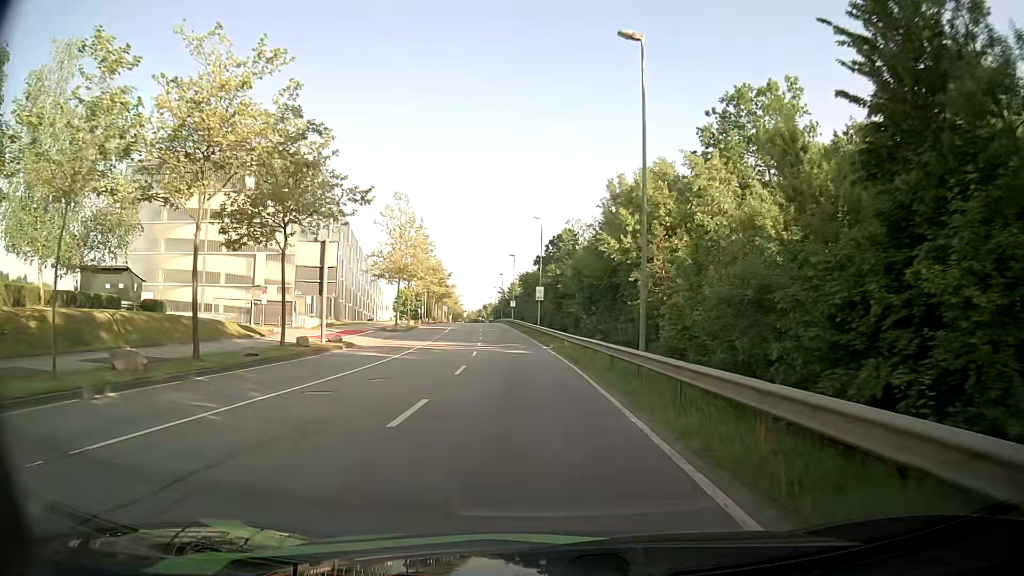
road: secondary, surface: asphalt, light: Day
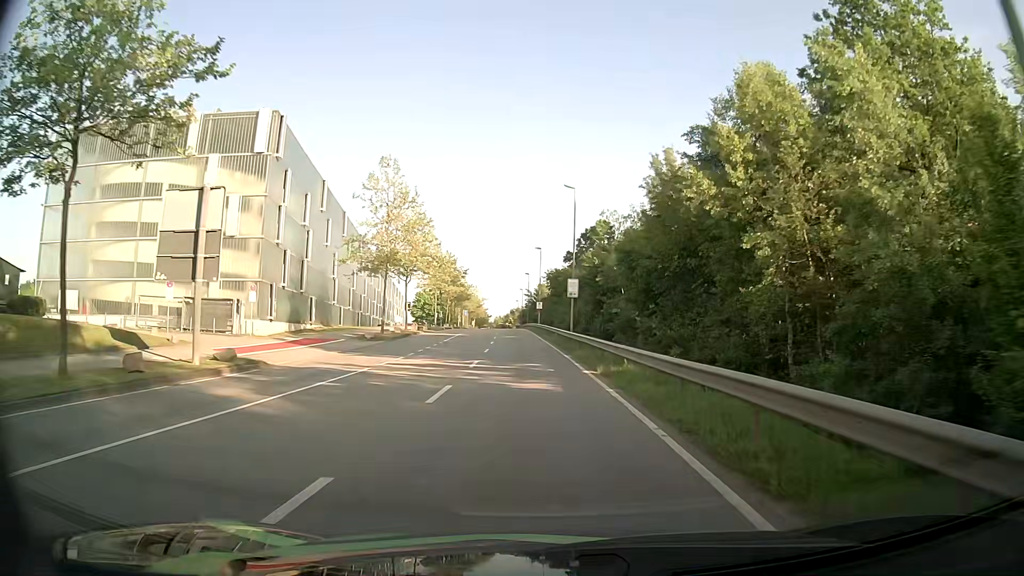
(-0.3, +15.4) m; -2°
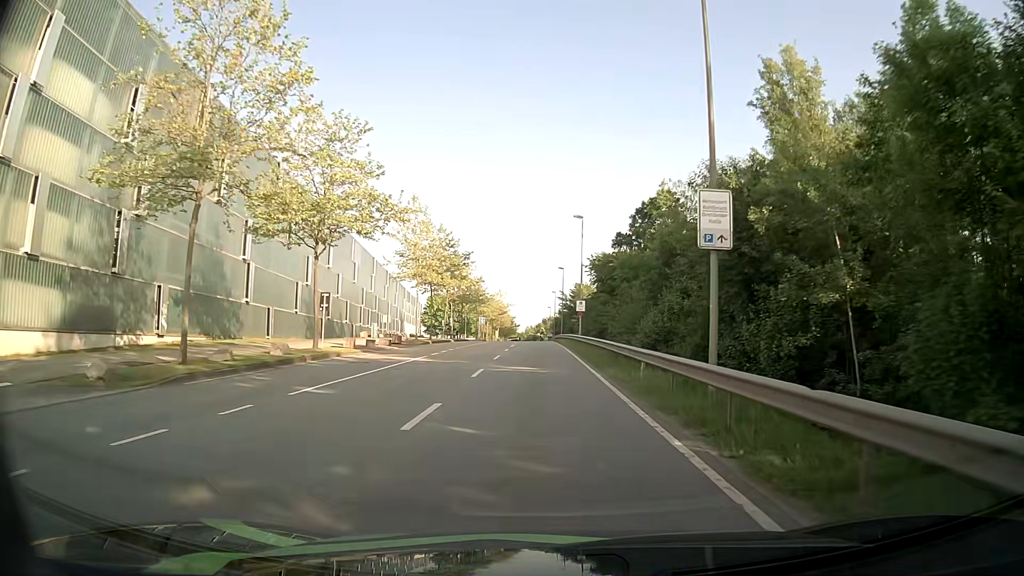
(-1.0, +30.5) m; -3°
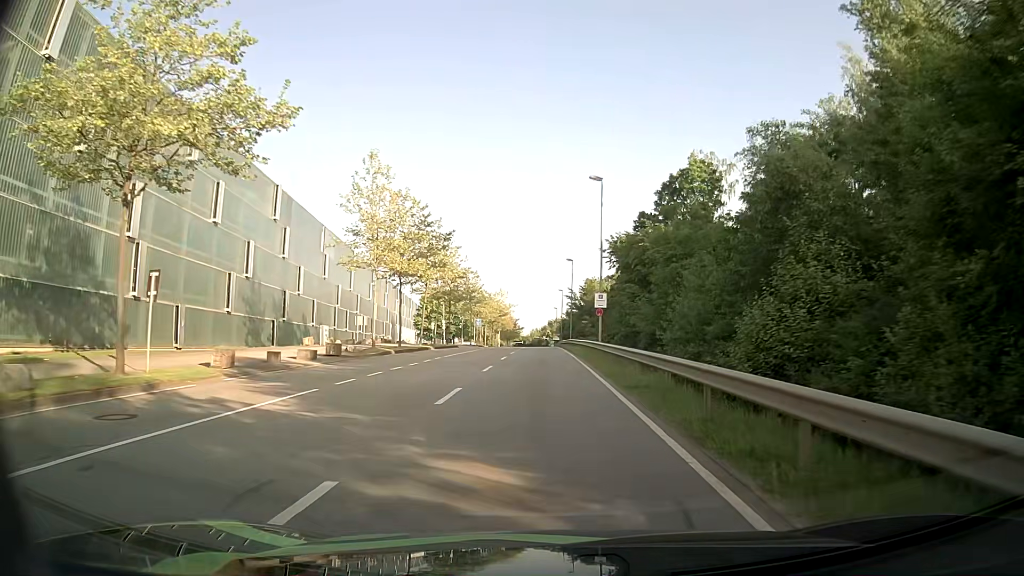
(-0.1, +14.8) m; -1°
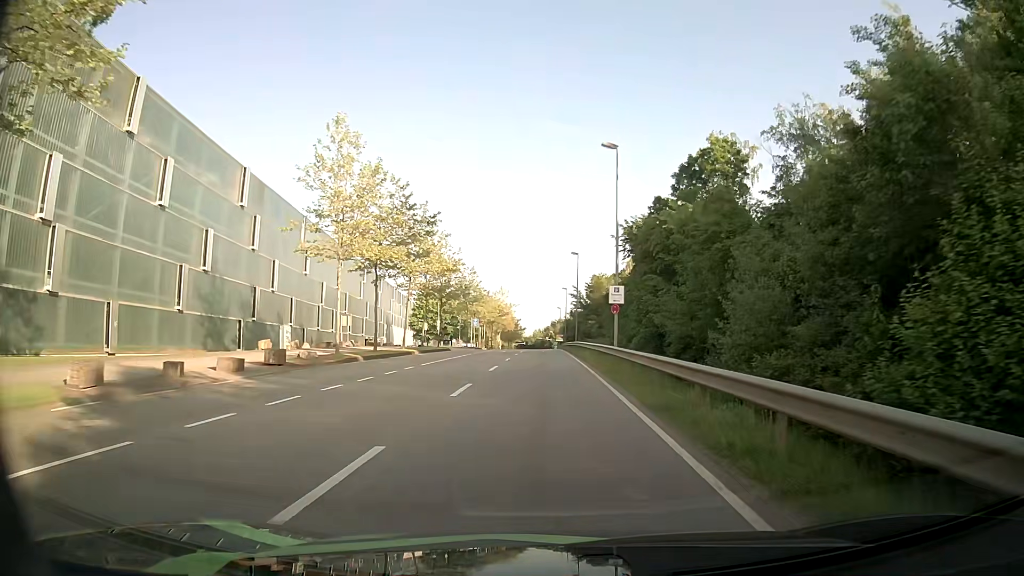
(0.0, +7.3) m; -1°
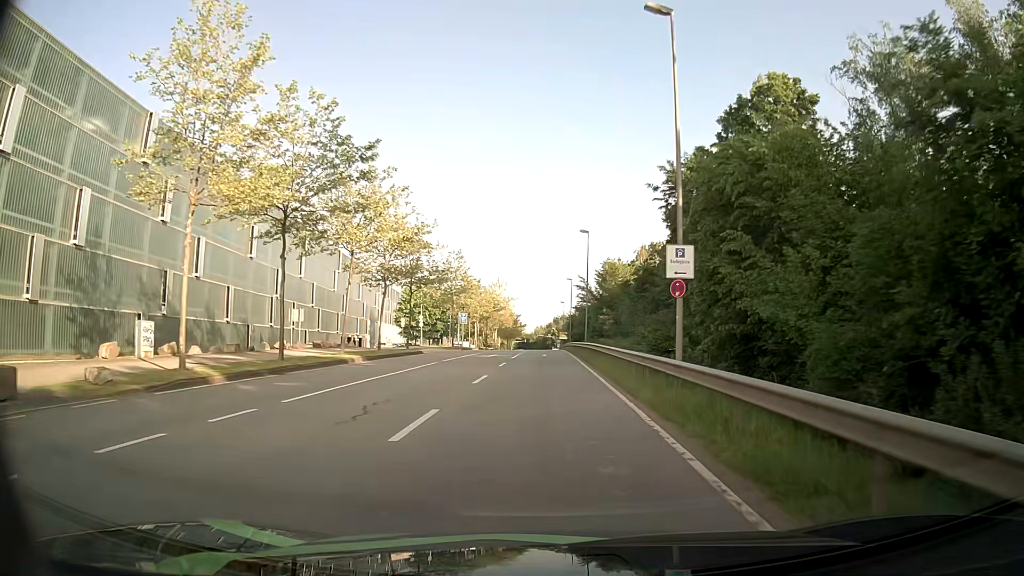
(+0.1, +14.4) m; 0°
